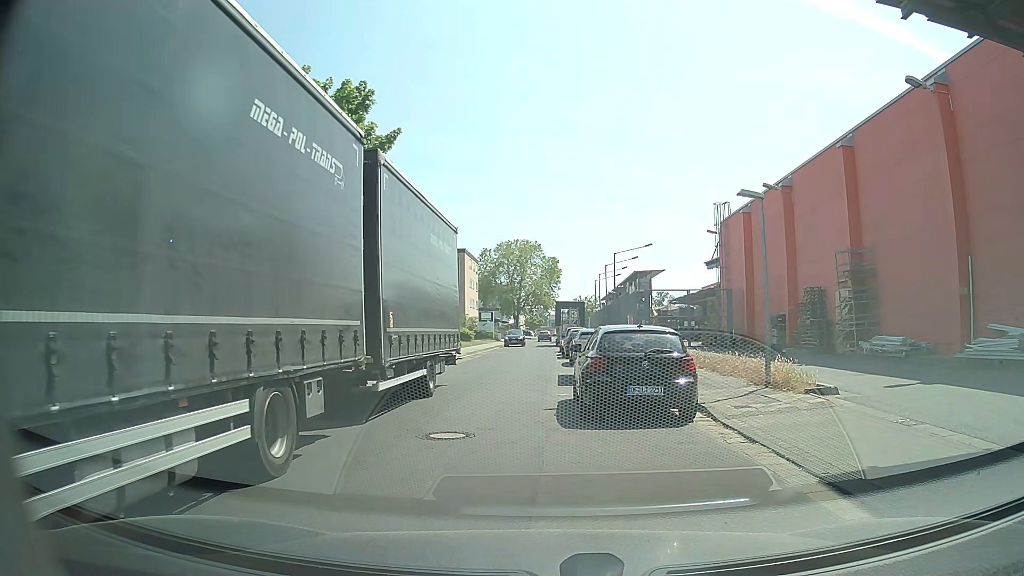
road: residential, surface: asphalt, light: Day
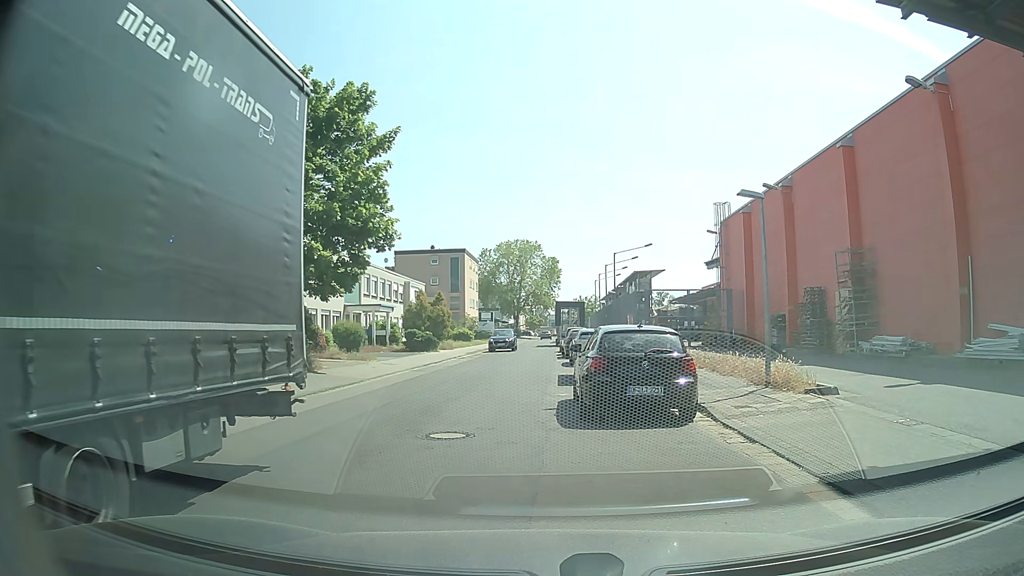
(0.0, 0.0) m; 0°
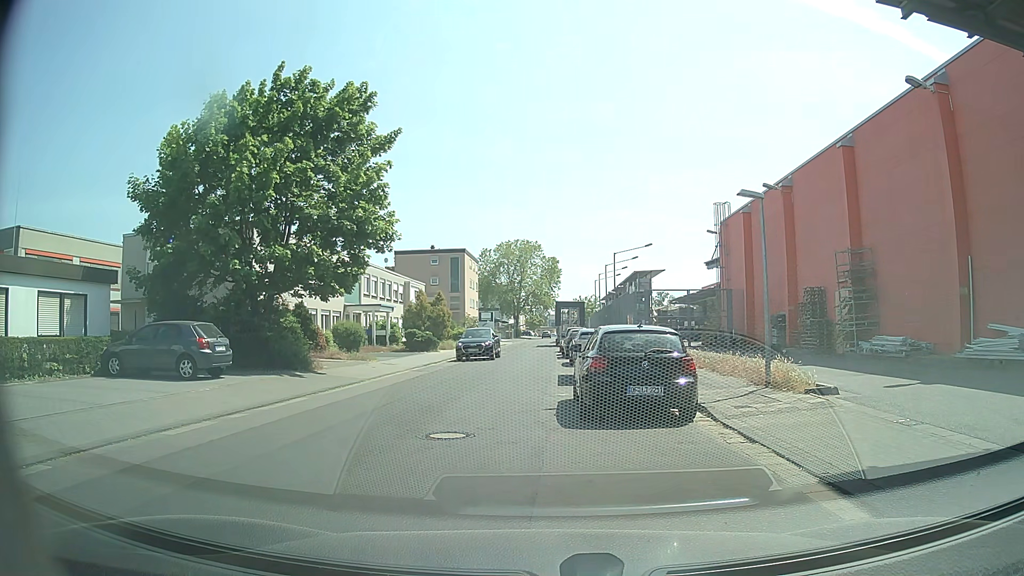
(0.0, 0.0) m; 0°
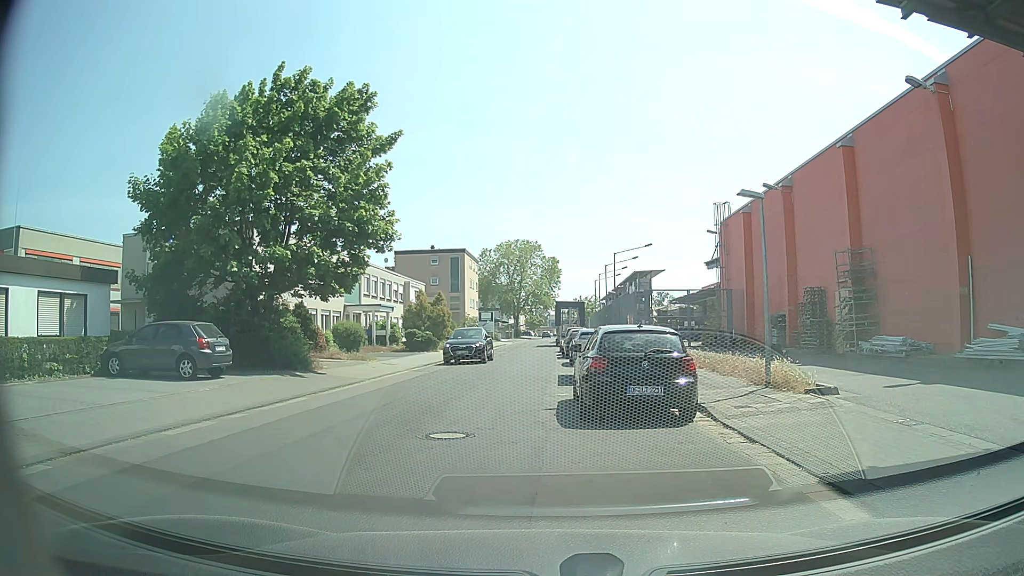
(0.0, 0.0) m; 0°
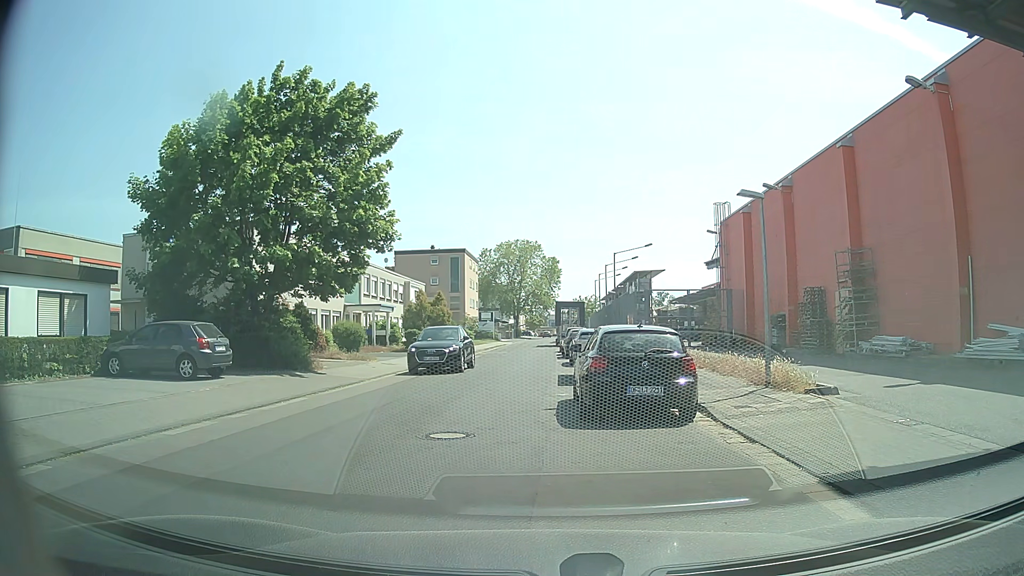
(0.0, 0.0) m; 0°
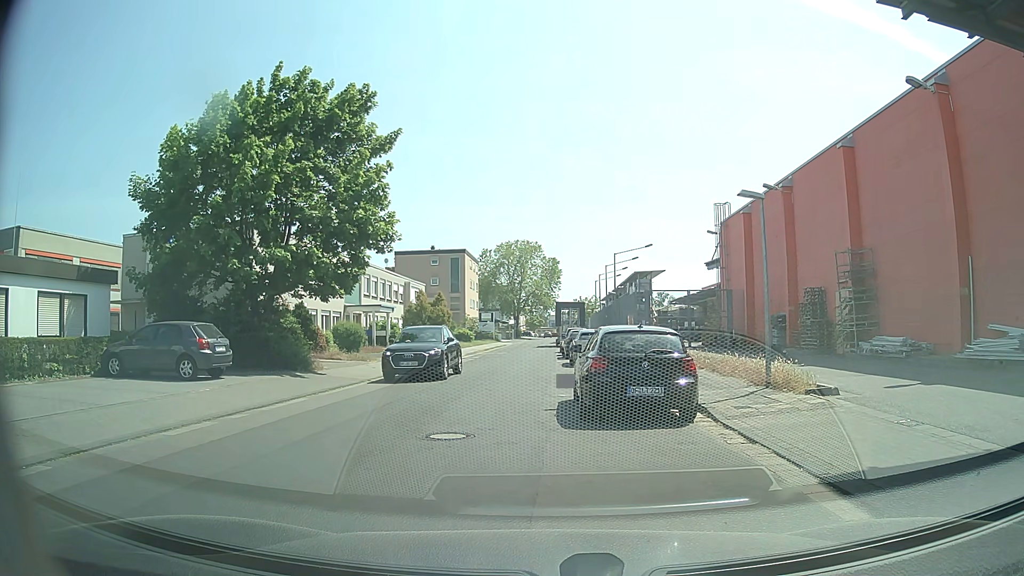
(0.0, 0.0) m; 0°
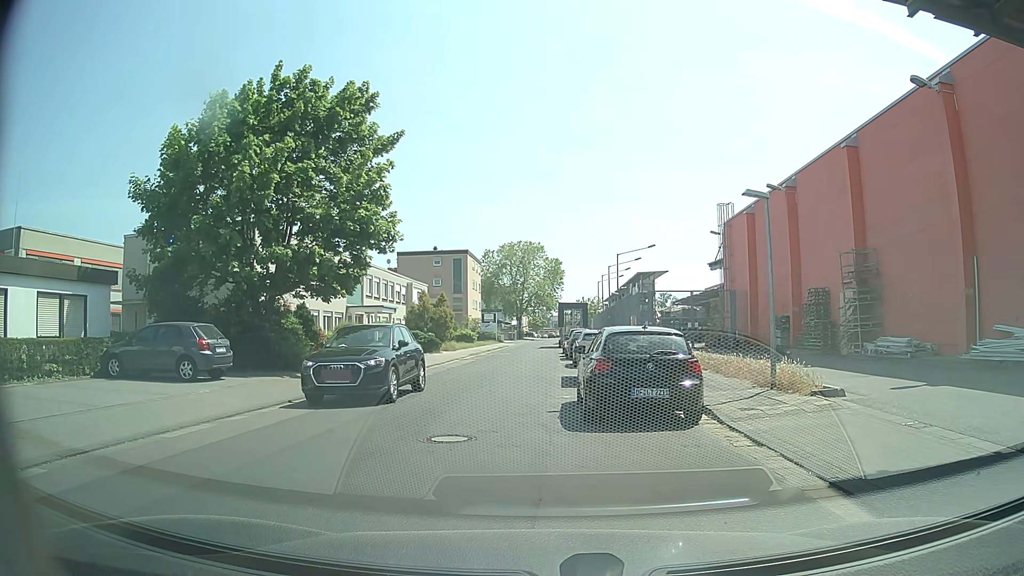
(0.0, +0.1) m; 0°
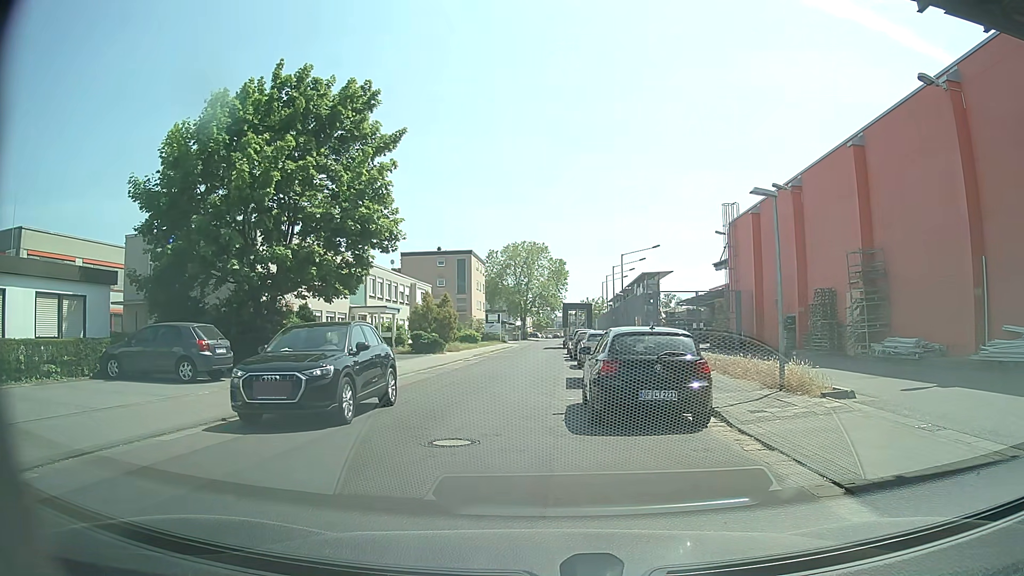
(0.0, +0.2) m; 0°
